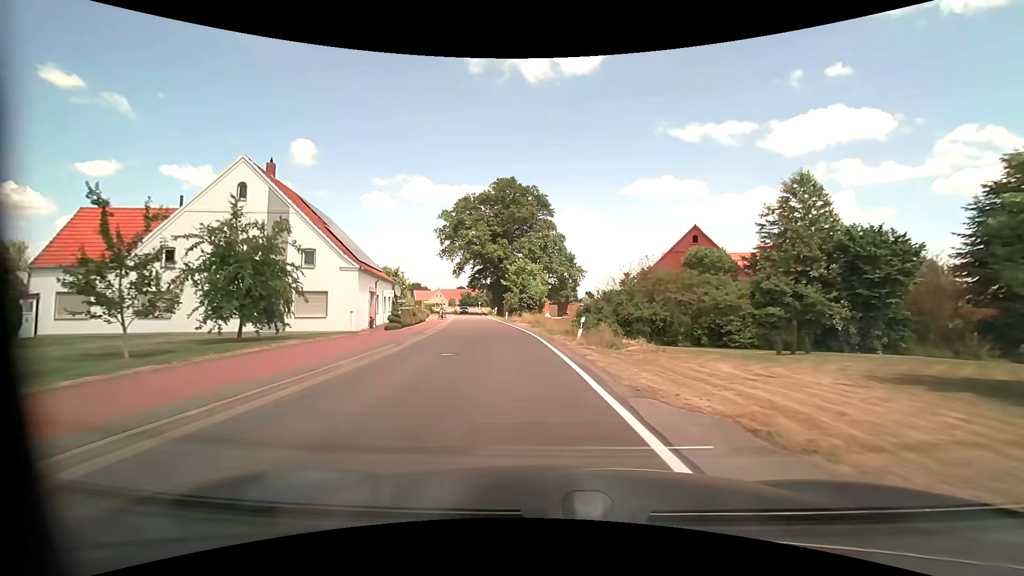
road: tertiary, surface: asphalt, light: Day
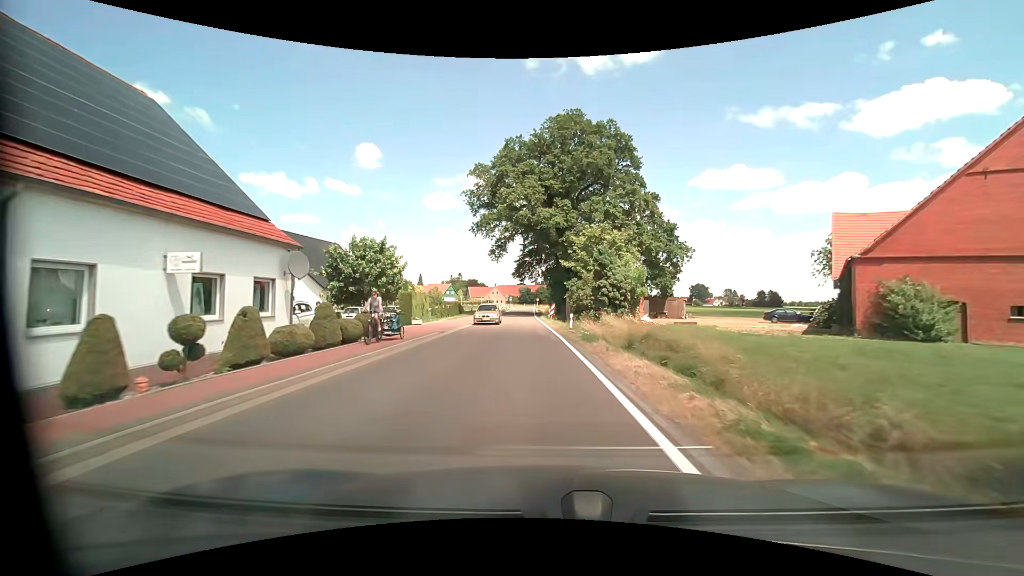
(-2.0, +28.8) m; -7°
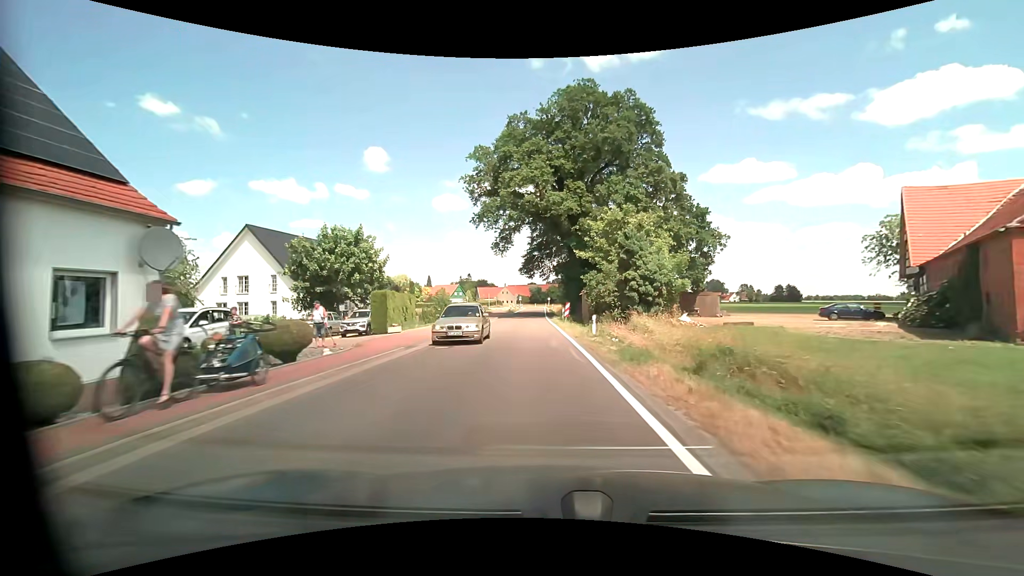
(-0.1, +7.4) m; -1°
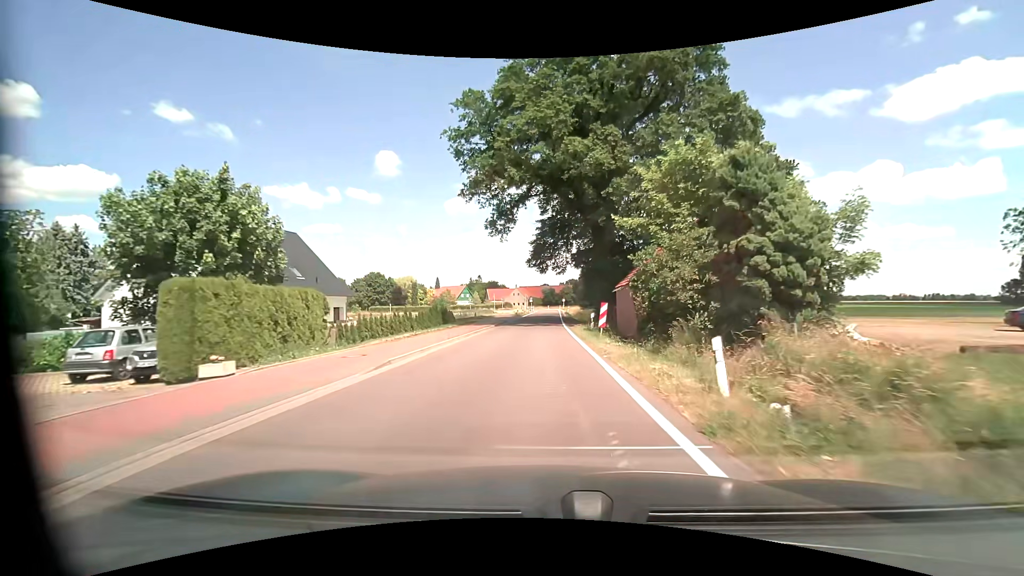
(-0.2, +14.9) m; -2°
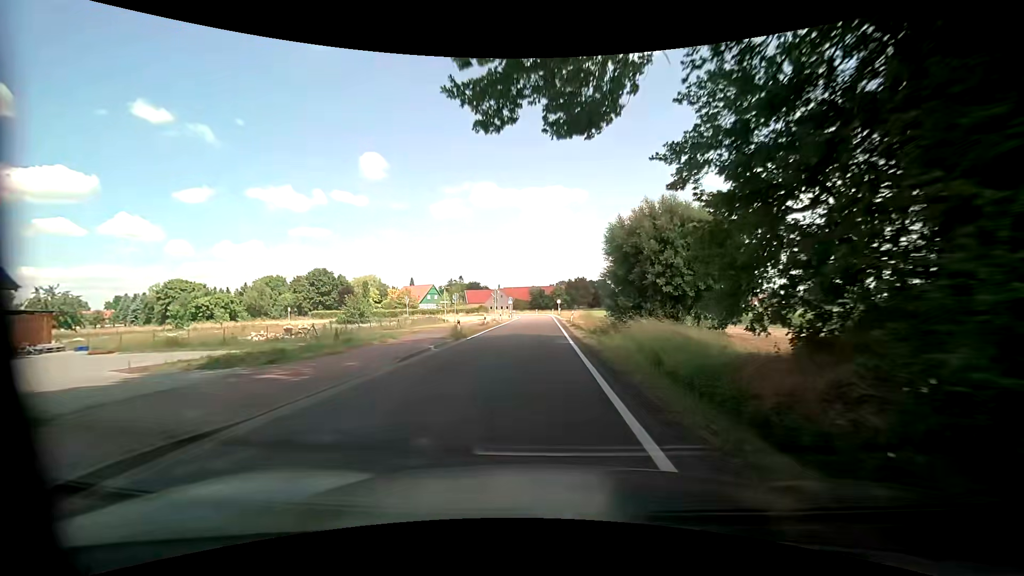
(+0.3, +38.2) m; +1°
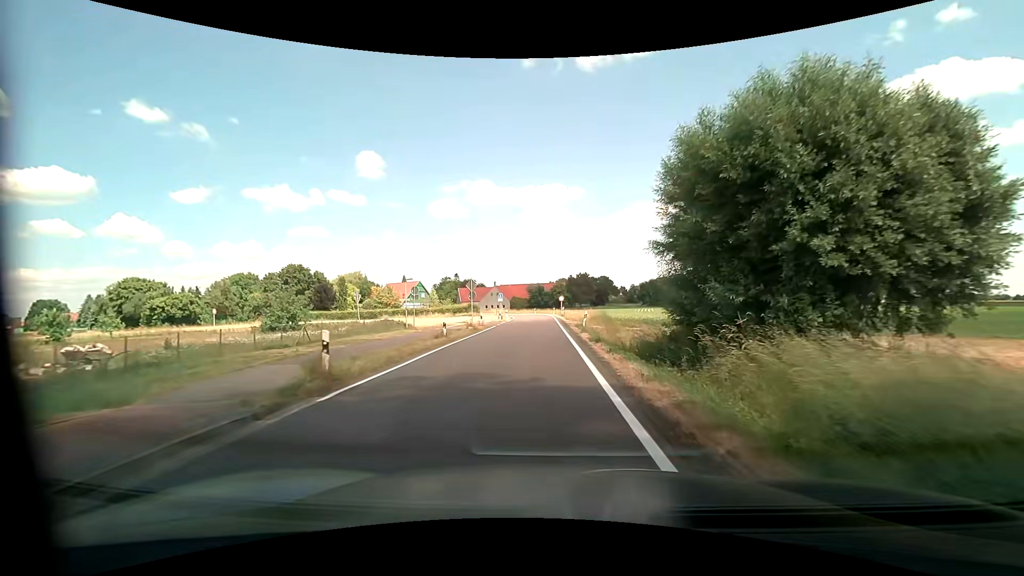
(0.0, +15.3) m; +1°
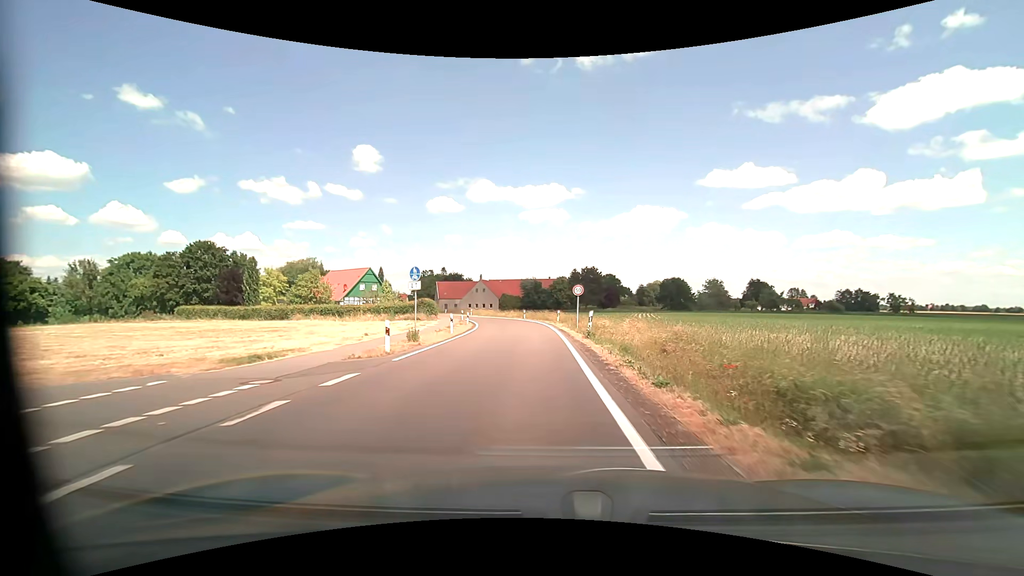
(-0.4, +37.1) m; -1°
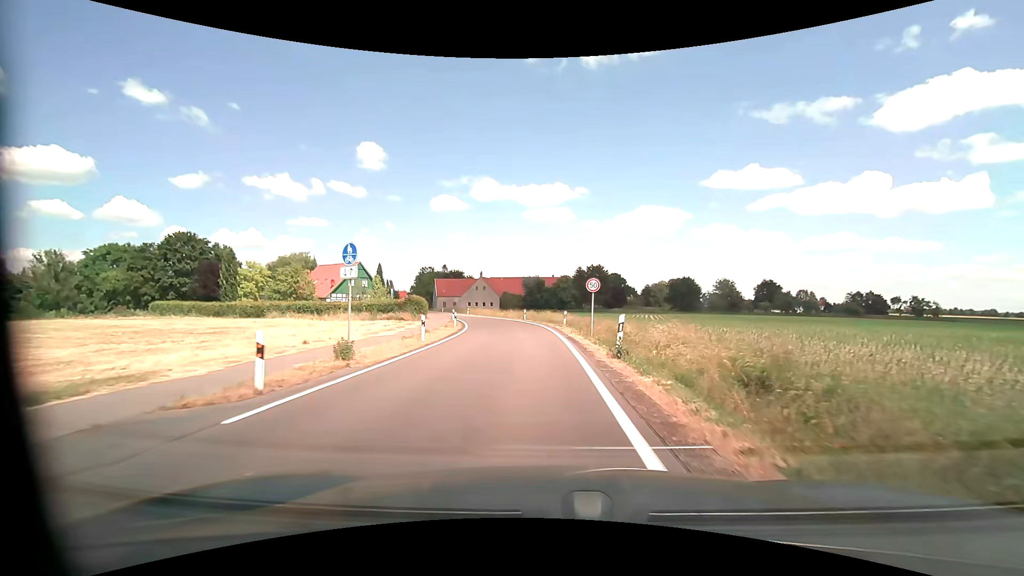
(0.0, +7.2) m; 0°
(0, +10) (0, +20) (-1, +30) (-2, +40) (-4, +50) (-7, +59) (-10, +69) (-13, +78) (-16, +88) (-20, +97) m
